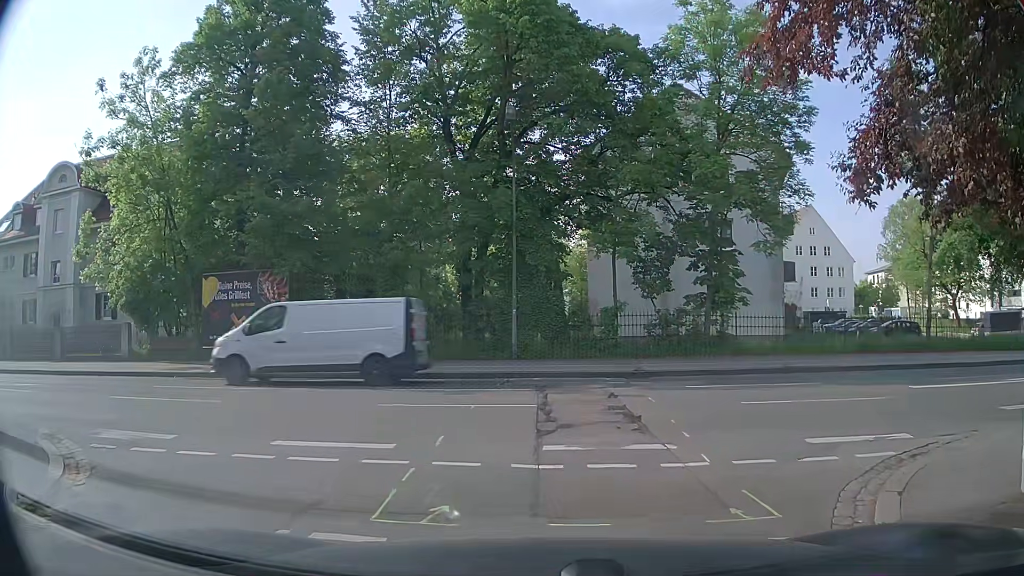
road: residential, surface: asphalt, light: Day
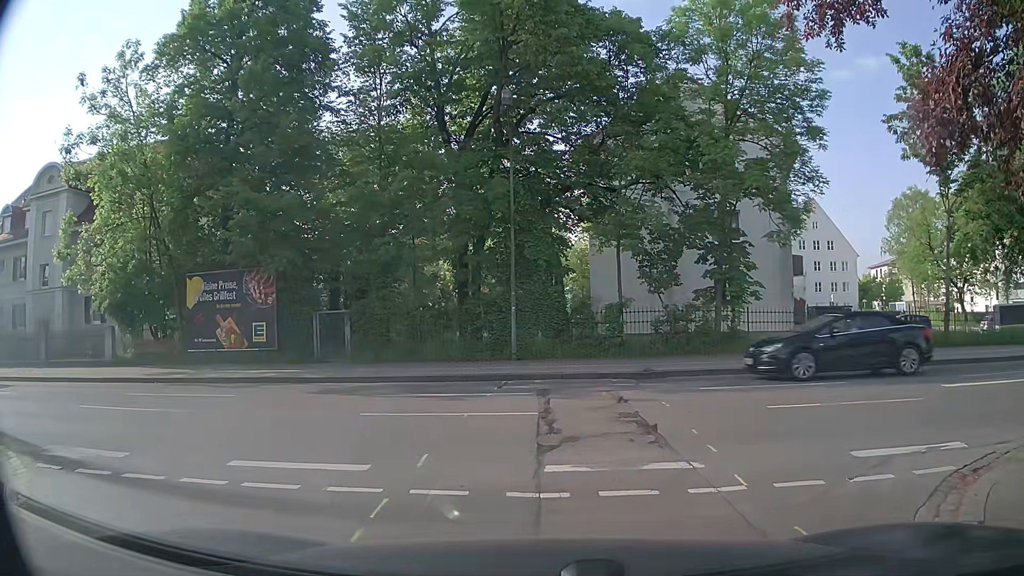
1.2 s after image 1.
(0.0, +1.2) m; 0°
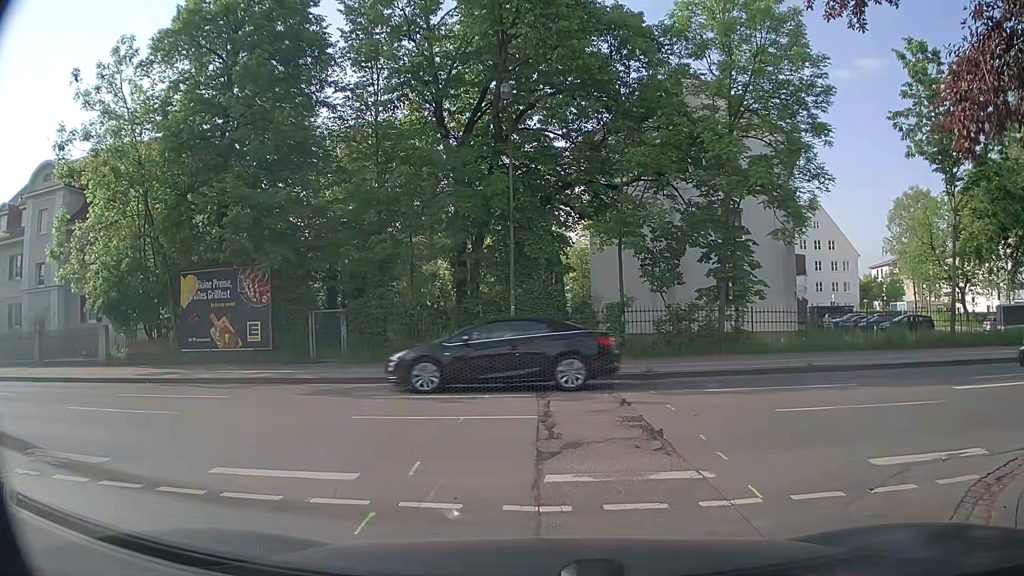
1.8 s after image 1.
(0.0, +0.4) m; 0°
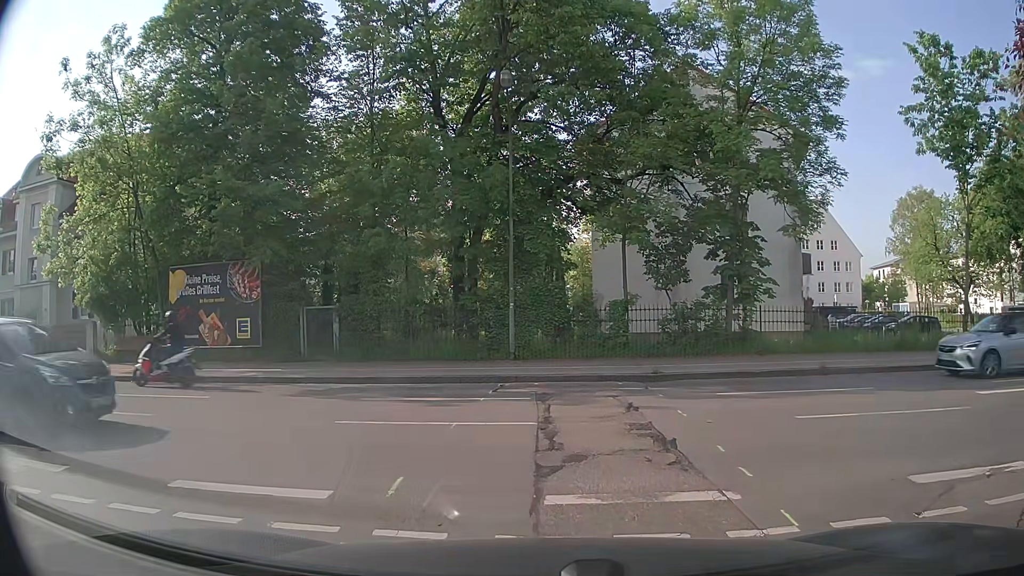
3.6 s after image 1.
(0.0, +0.8) m; 0°
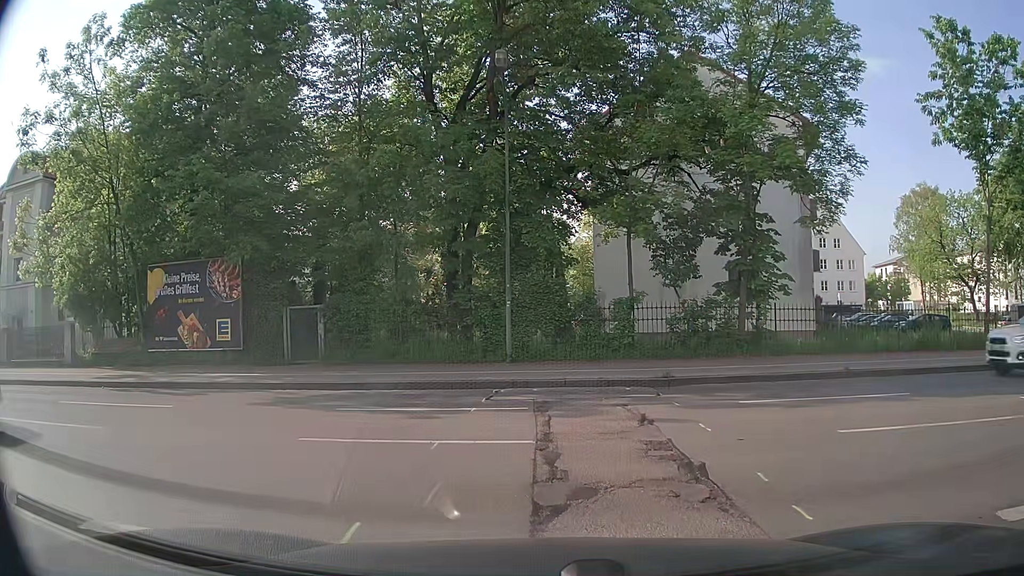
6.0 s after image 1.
(0.0, +1.4) m; 0°
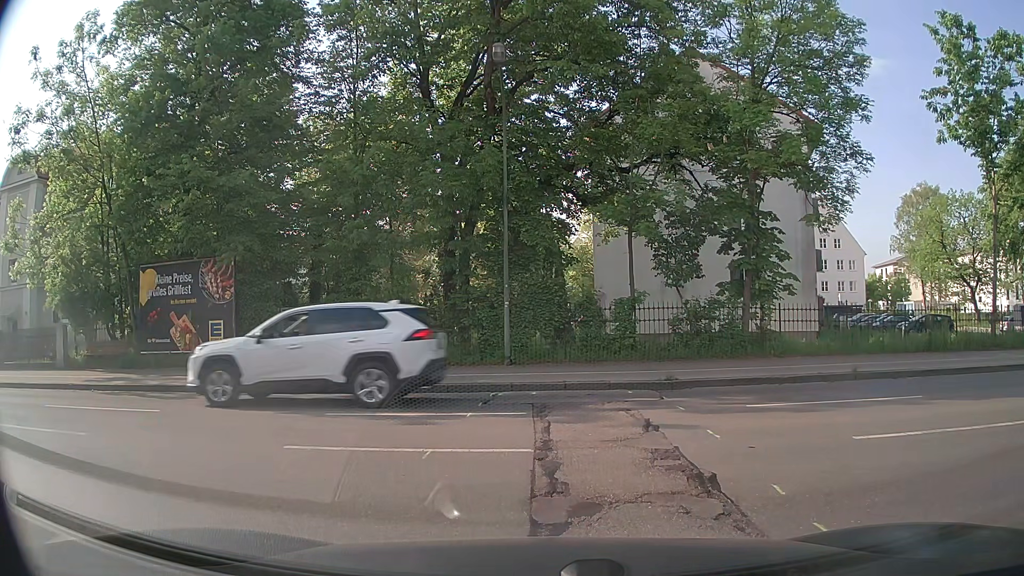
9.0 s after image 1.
(0.0, +0.5) m; 0°
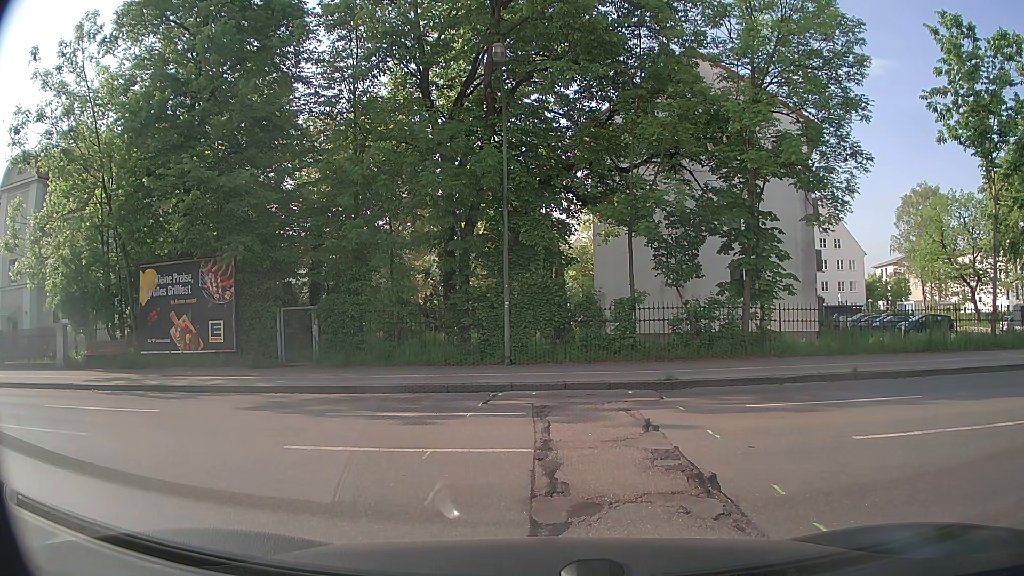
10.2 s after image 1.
(0.0, 0.0) m; 0°
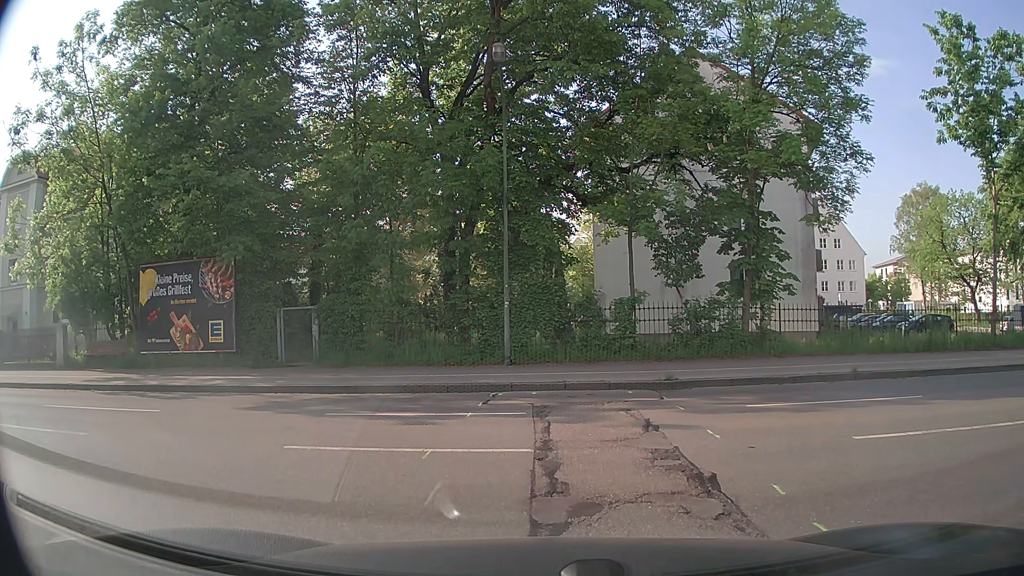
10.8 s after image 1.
(0.0, 0.0) m; 0°
